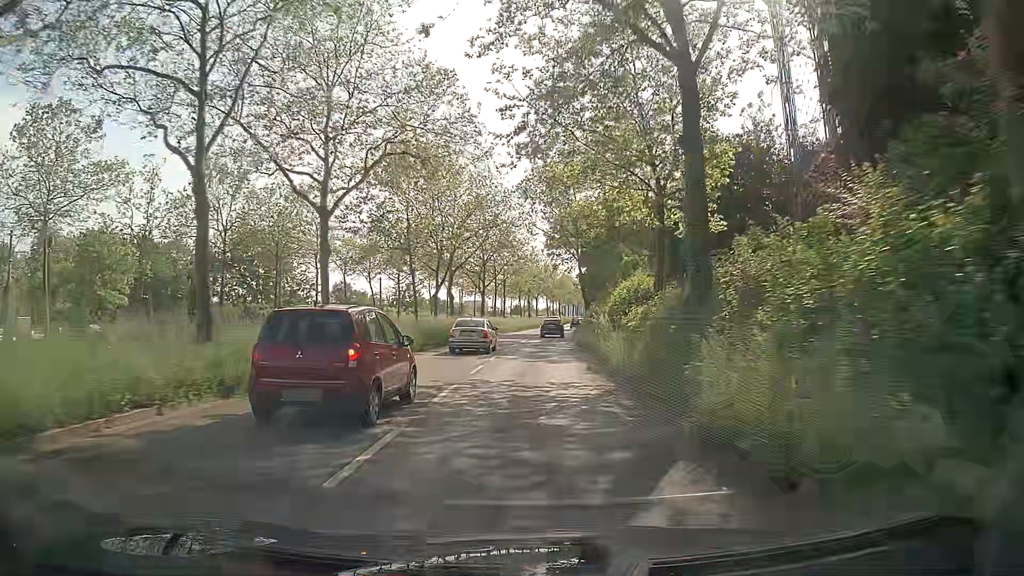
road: secondary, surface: asphalt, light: Day
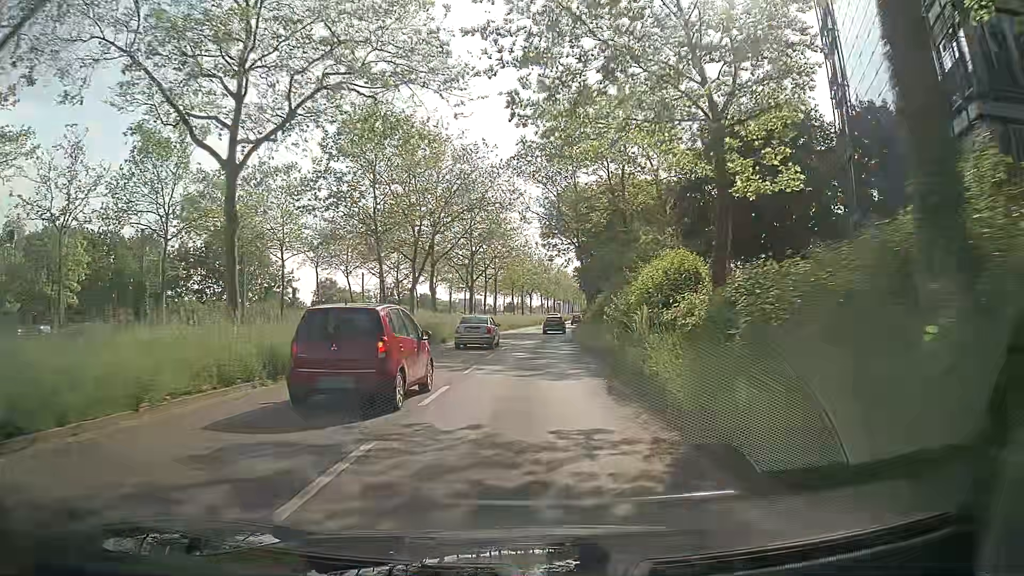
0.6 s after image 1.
(0.0, +7.0) m; -1°
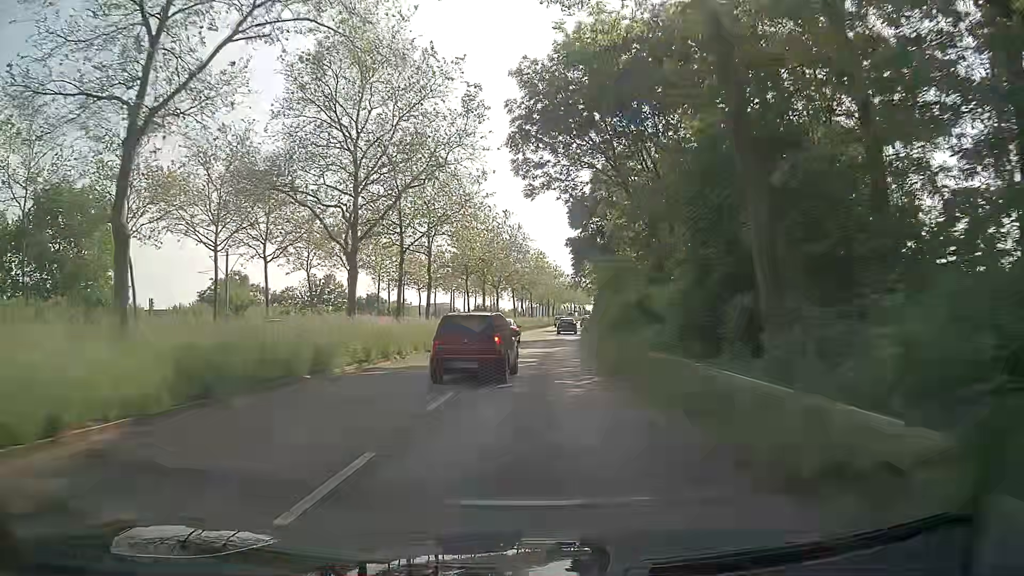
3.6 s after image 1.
(+1.1, +36.6) m; +3°
(0, +10) (0, +20) (+1, +30) (+1, +40) (+2, +50) (+3, +60) (+4, +70) (+5, +80) (+6, +90) (+7, +100) m
